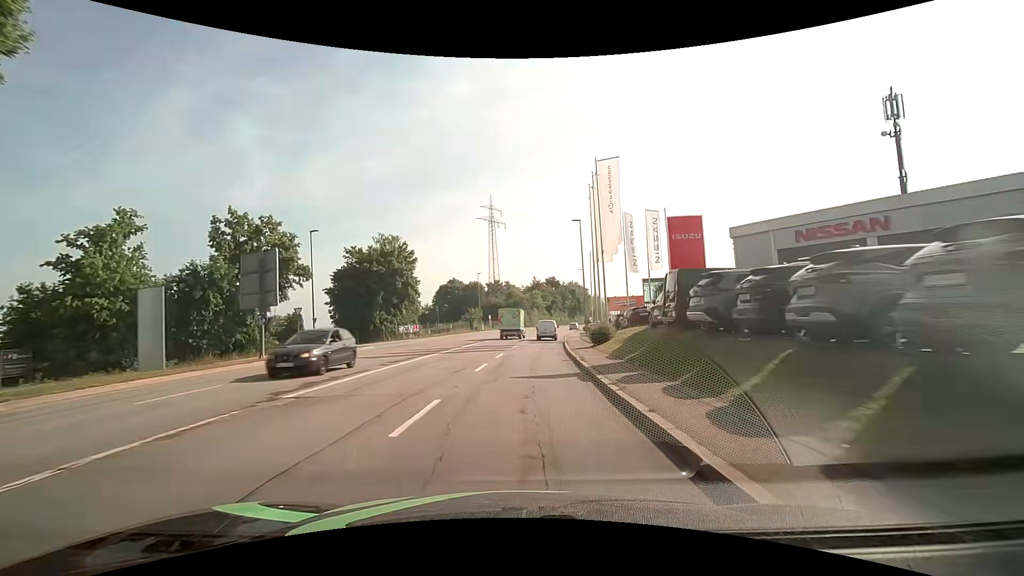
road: tertiary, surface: asphalt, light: Day
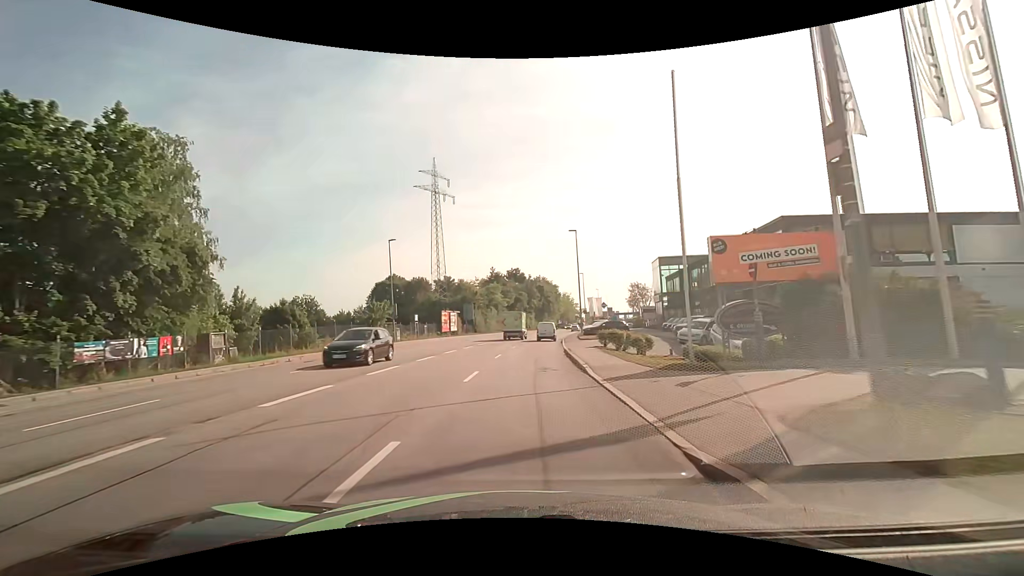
(+1.4, +37.7) m; +4°
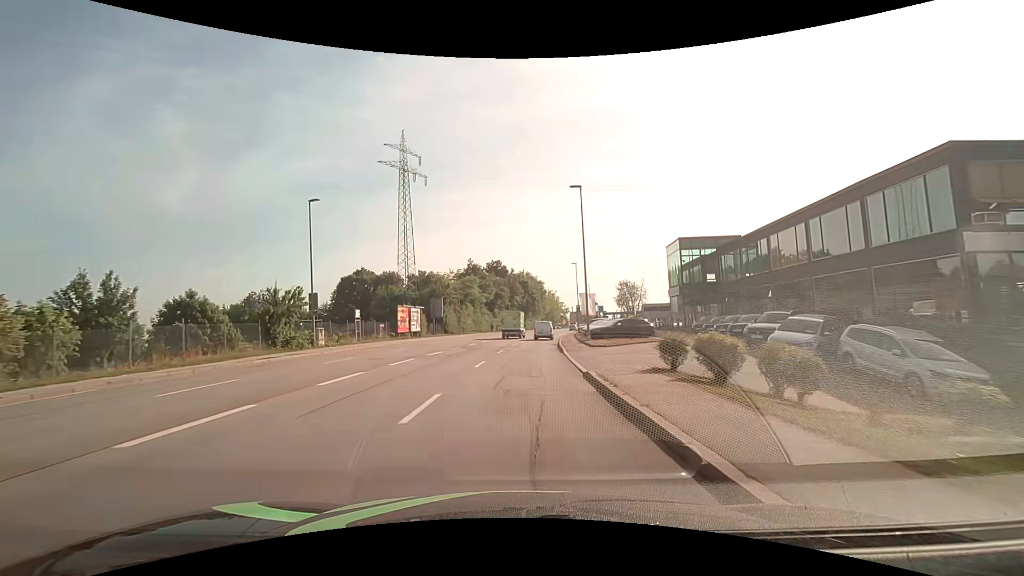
(+0.3, +15.1) m; +2°
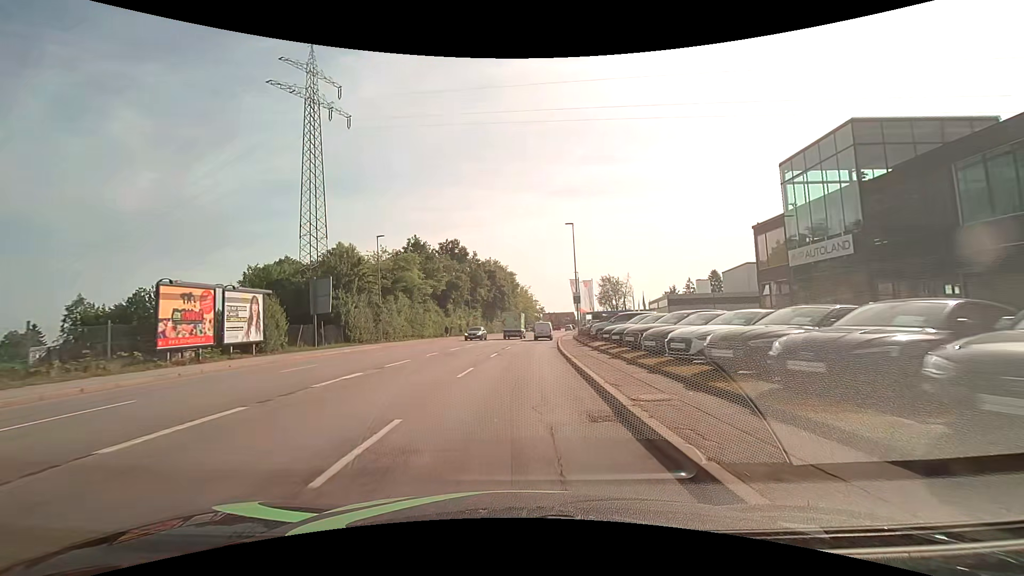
(+0.9, +30.4) m; +4°
(0, +10) (0, +20) (+1, +30) (+1, +40) (+2, +50) (+3, +60) (+4, +70) (+5, +80) (+7, +90) (+8, +100) m
